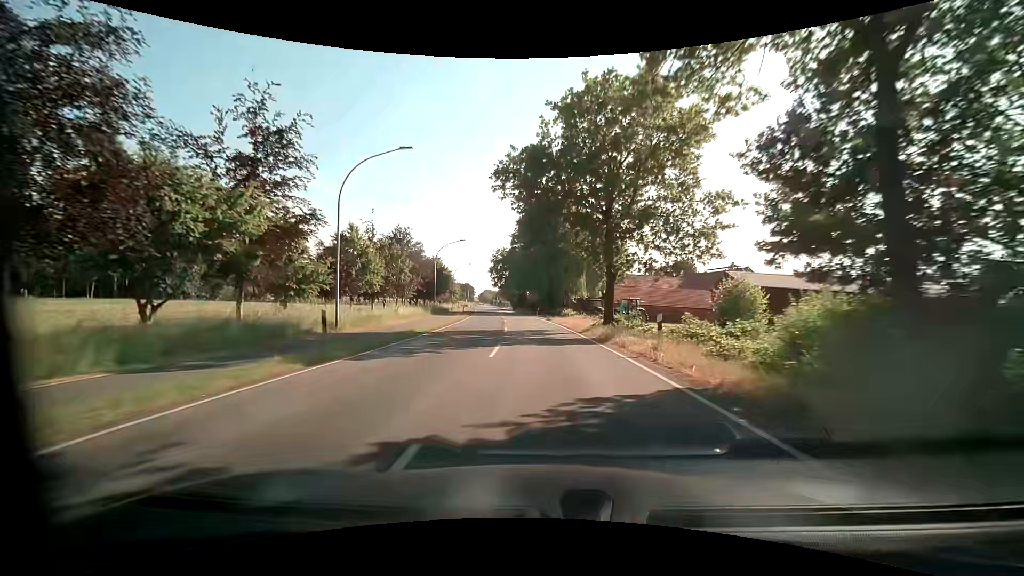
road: secondary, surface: asphalt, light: Day
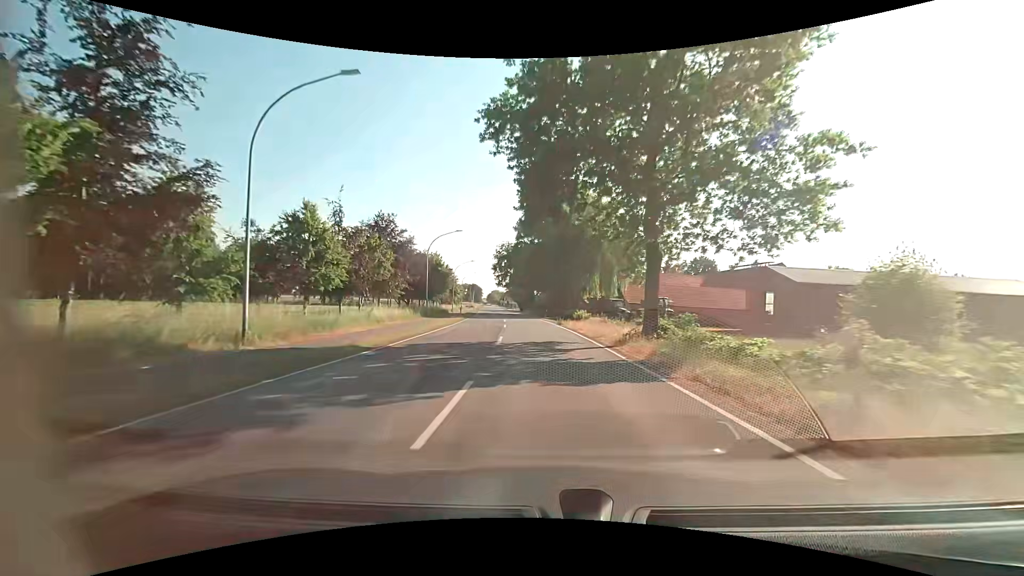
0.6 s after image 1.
(-0.1, +8.3) m; -1°
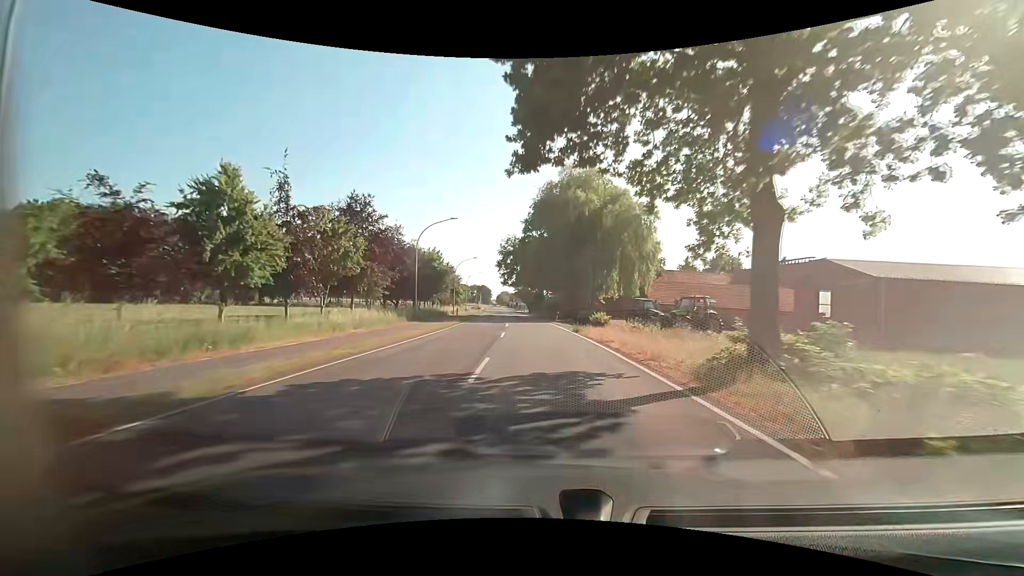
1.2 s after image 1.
(-0.1, +8.3) m; -1°
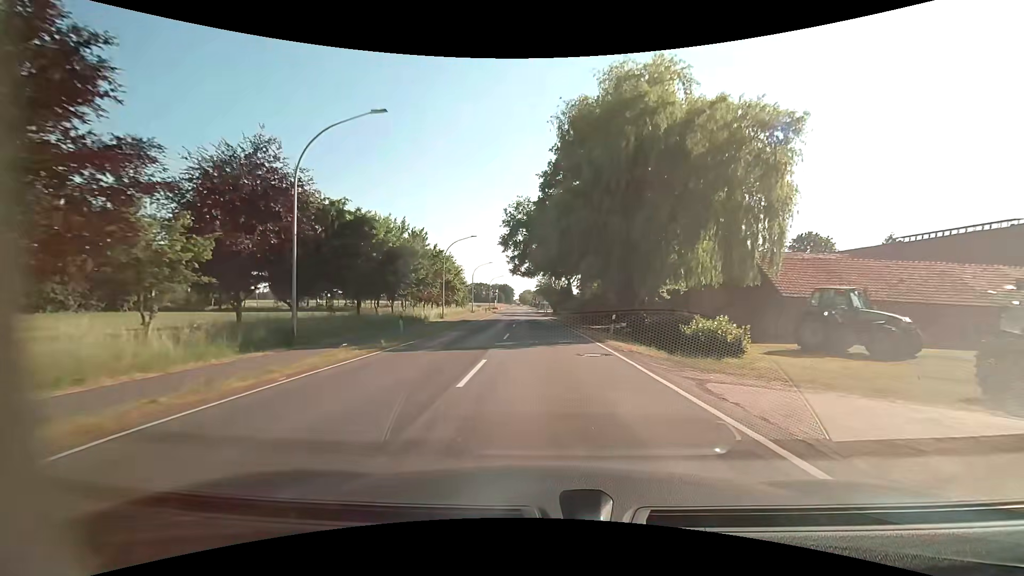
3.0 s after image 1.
(-0.7, +24.7) m; -3°
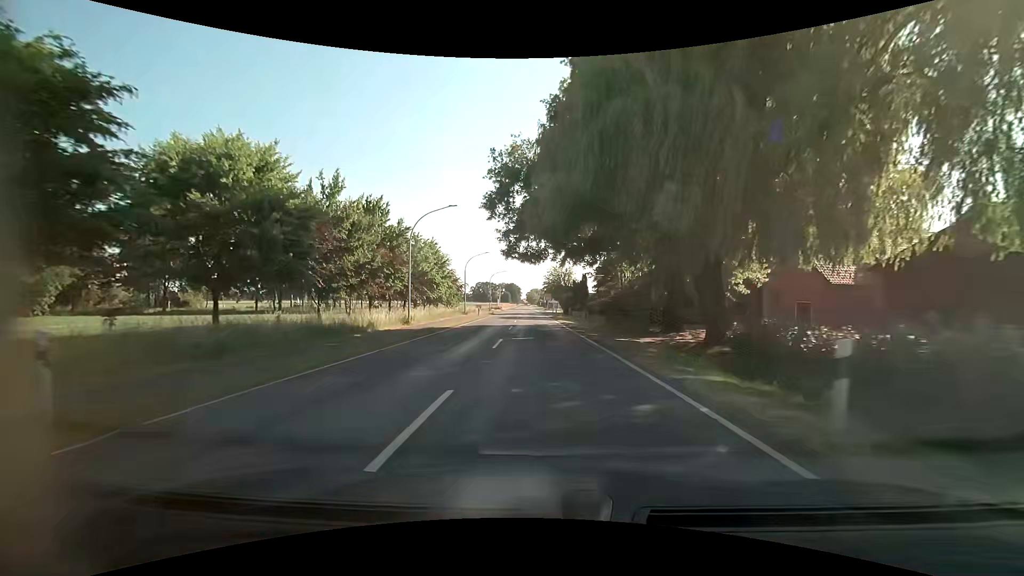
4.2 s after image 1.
(-0.1, +16.5) m; -1°
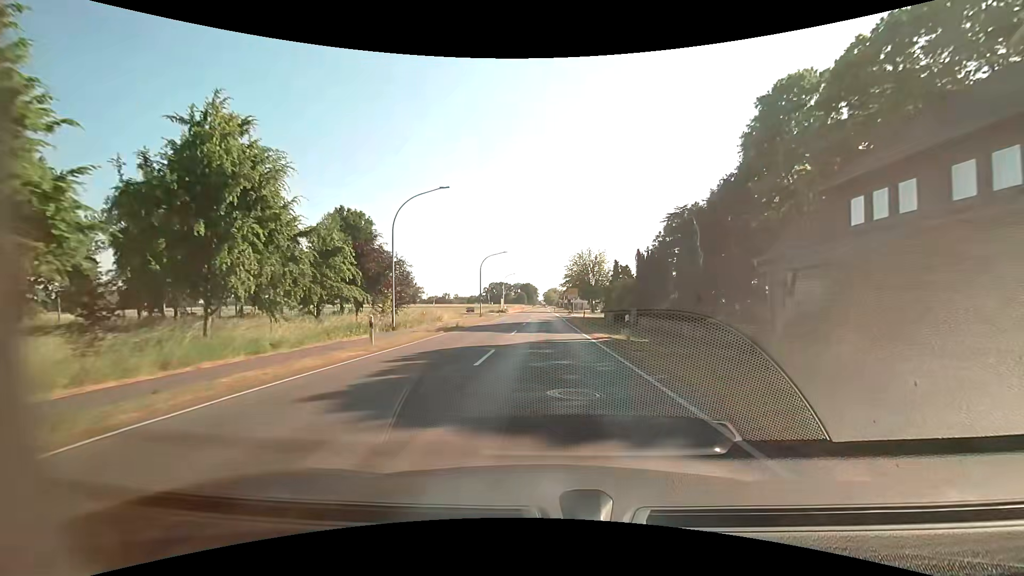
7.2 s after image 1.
(-0.7, +41.4) m; -2°
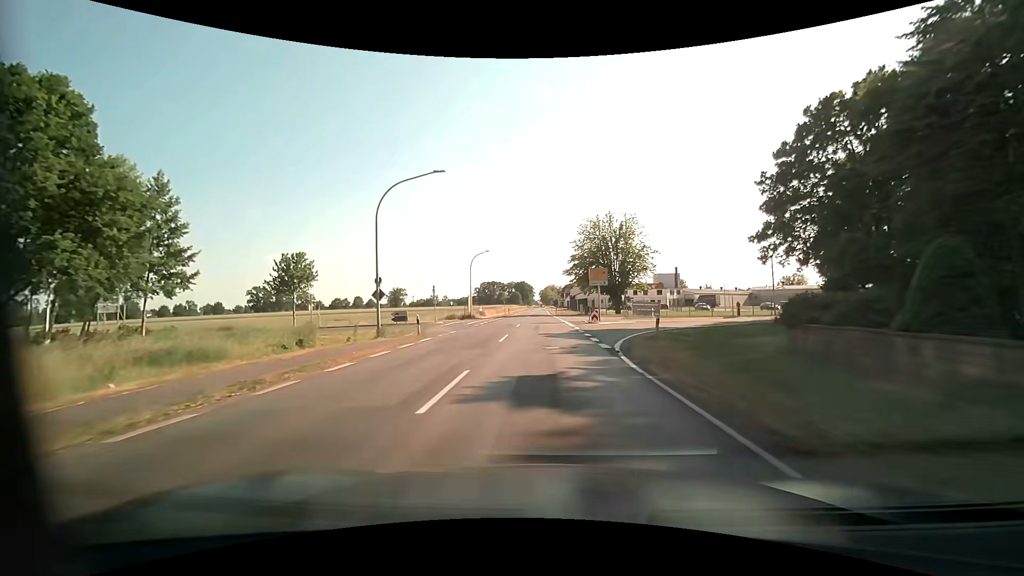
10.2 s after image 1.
(0.0, +41.2) m; 0°
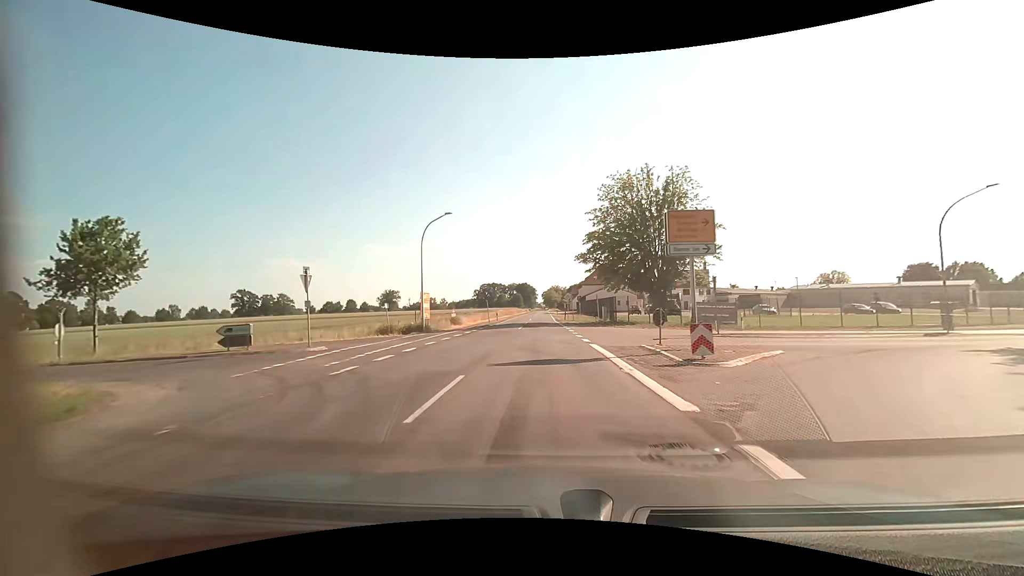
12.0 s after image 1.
(-0.1, +24.7) m; -1°
(0, +10) (0, +20) (0, +30) (0, +40) (0, +50) (0, +60) (+1, +70) (+1, +80) (+1, +90) (+1, +100) m
